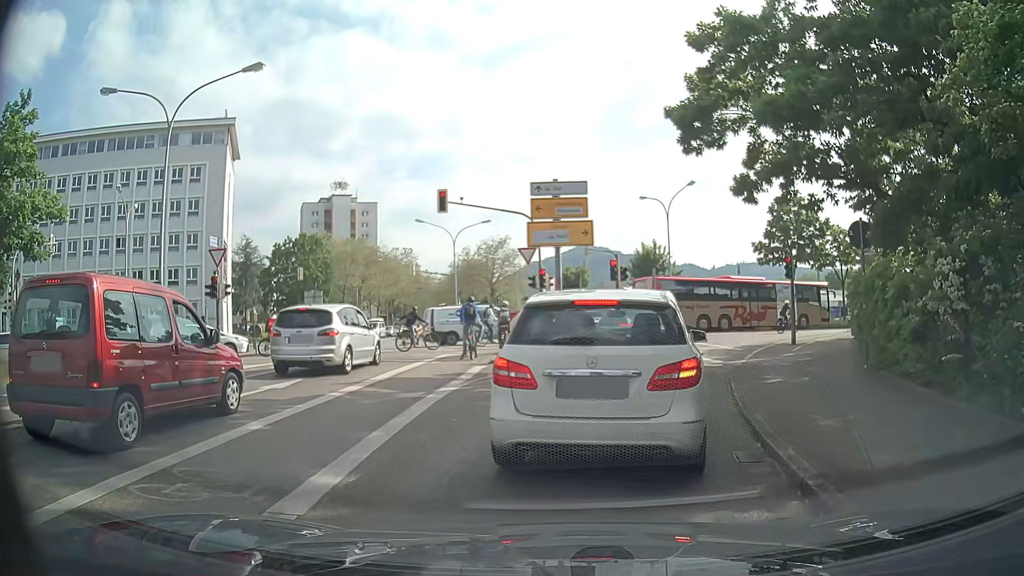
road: secondary_link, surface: asphalt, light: Day
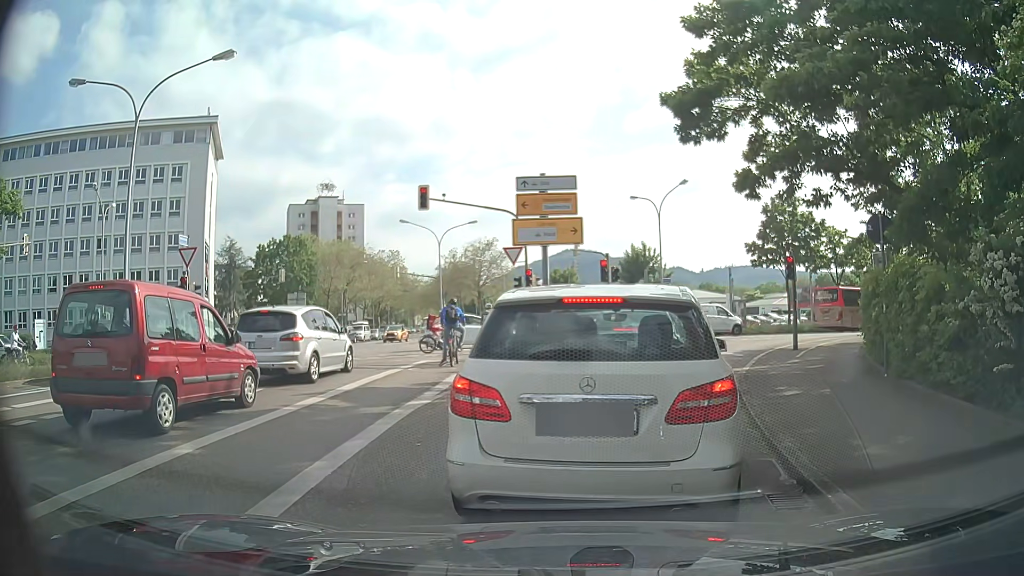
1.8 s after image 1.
(0.0, +1.4) m; 0°
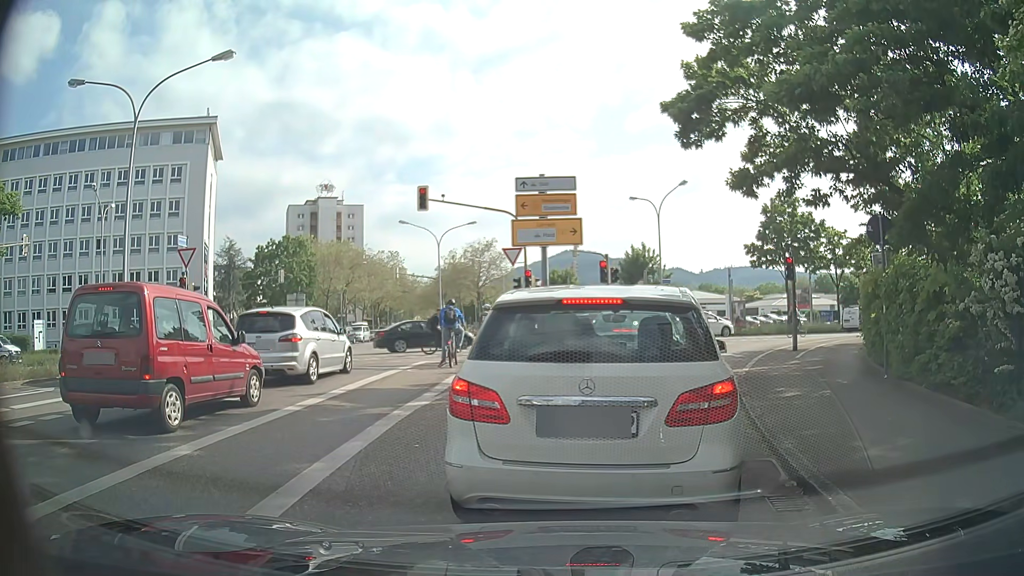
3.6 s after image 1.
(0.0, +0.1) m; 0°
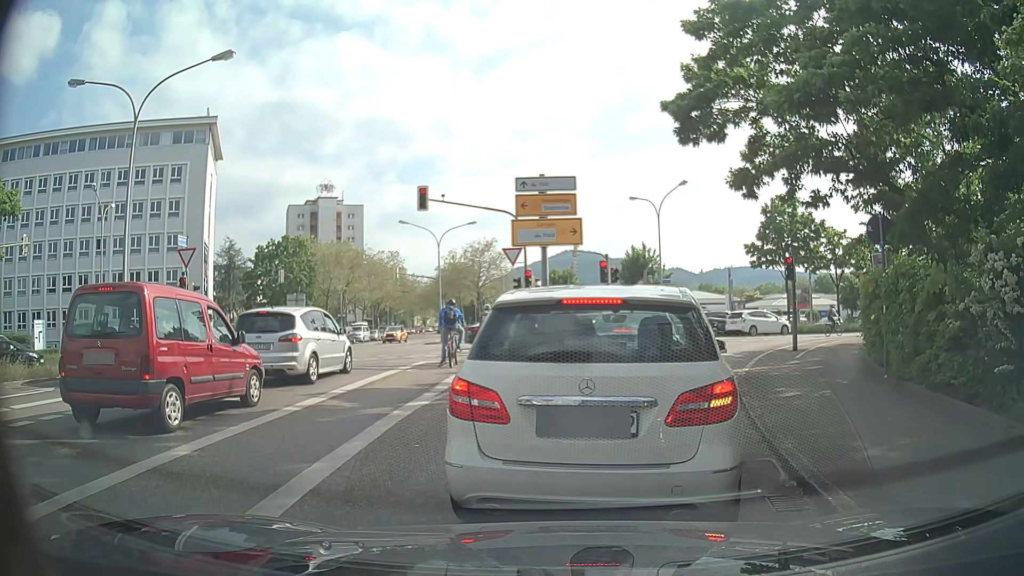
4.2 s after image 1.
(0.0, 0.0) m; 0°
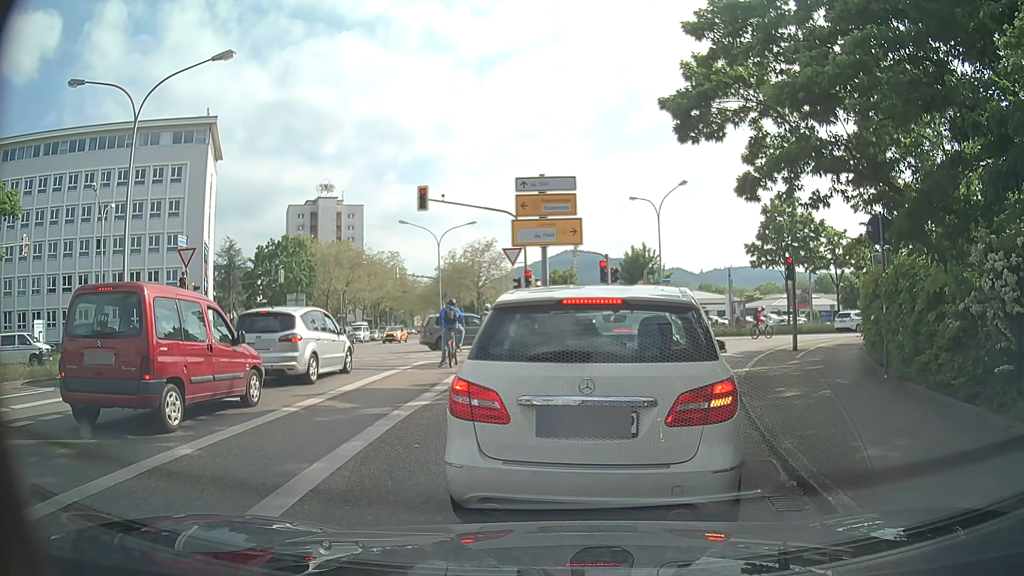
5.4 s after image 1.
(0.0, 0.0) m; 0°
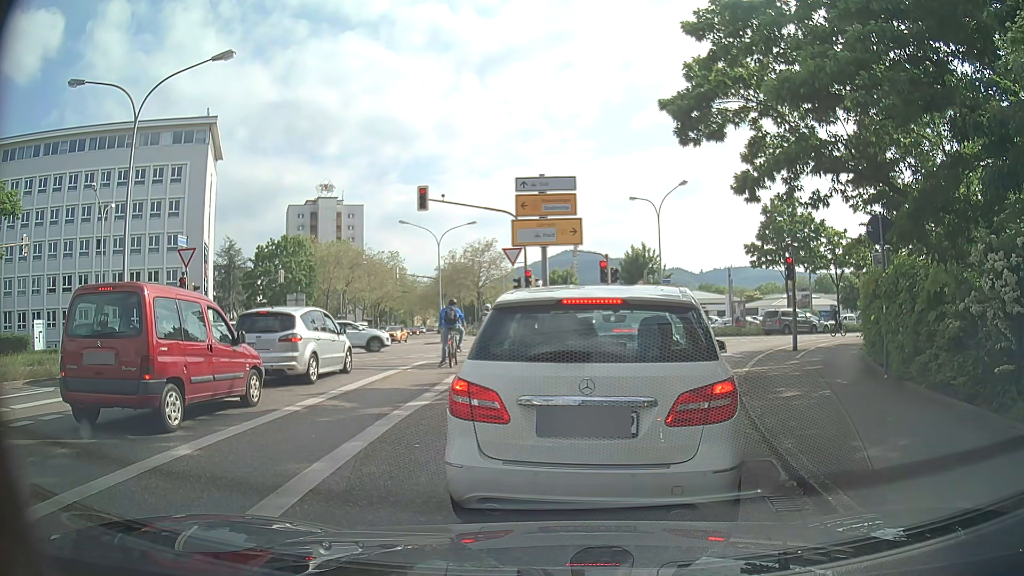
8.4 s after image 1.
(0.0, 0.0) m; 0°
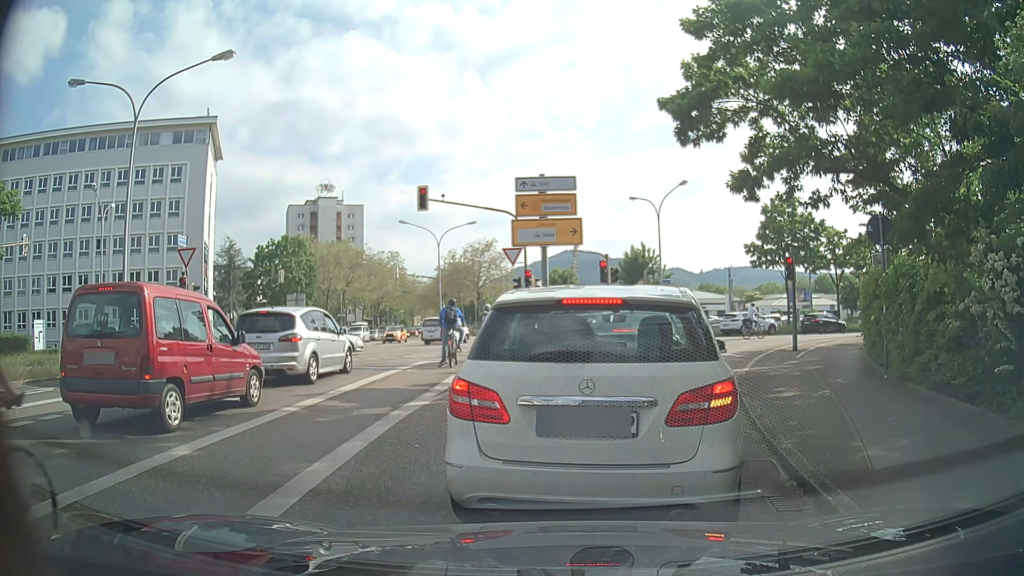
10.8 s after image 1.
(0.0, 0.0) m; 0°
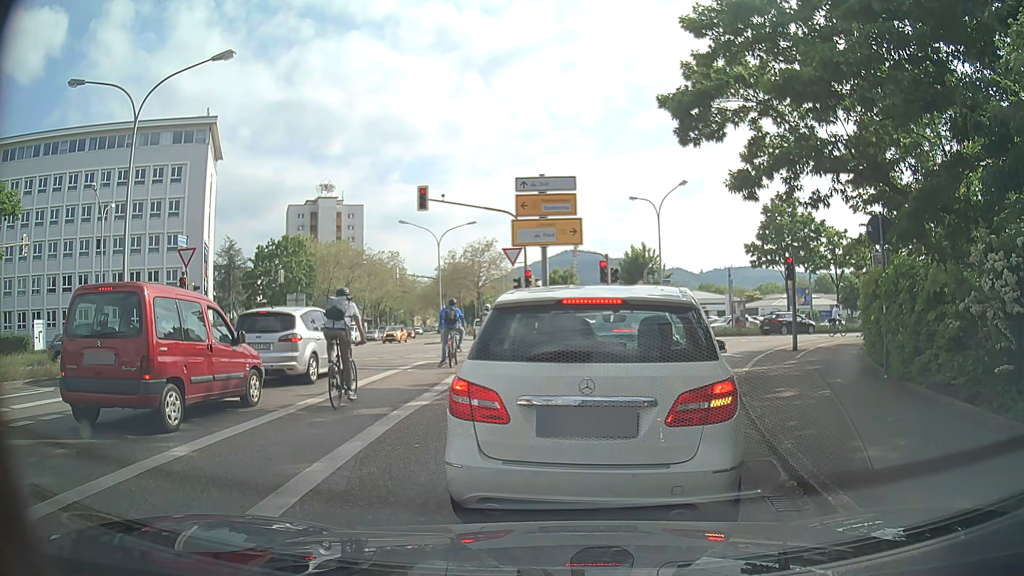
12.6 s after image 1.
(0.0, 0.0) m; 0°
